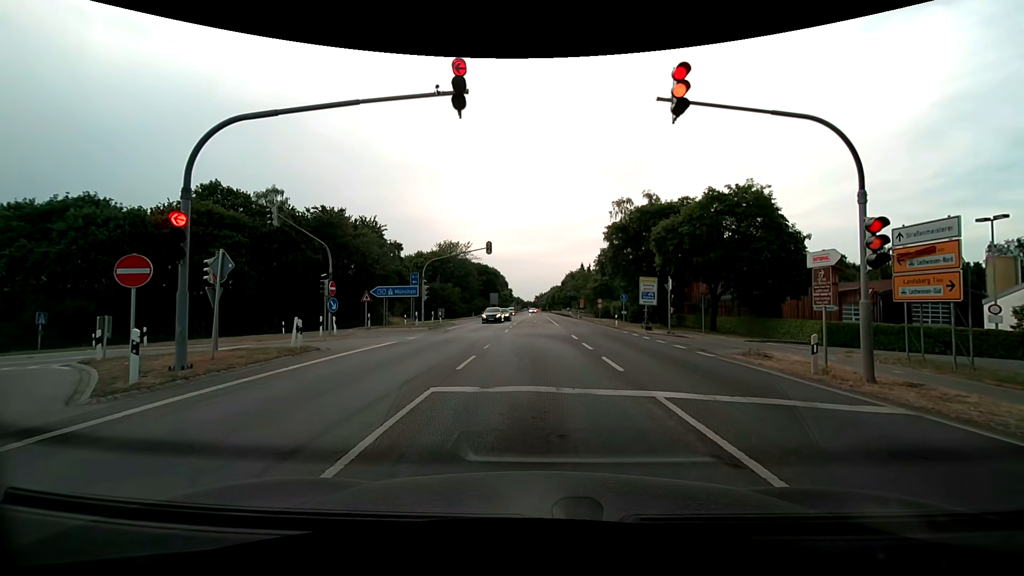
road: secondary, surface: asphalt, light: Day
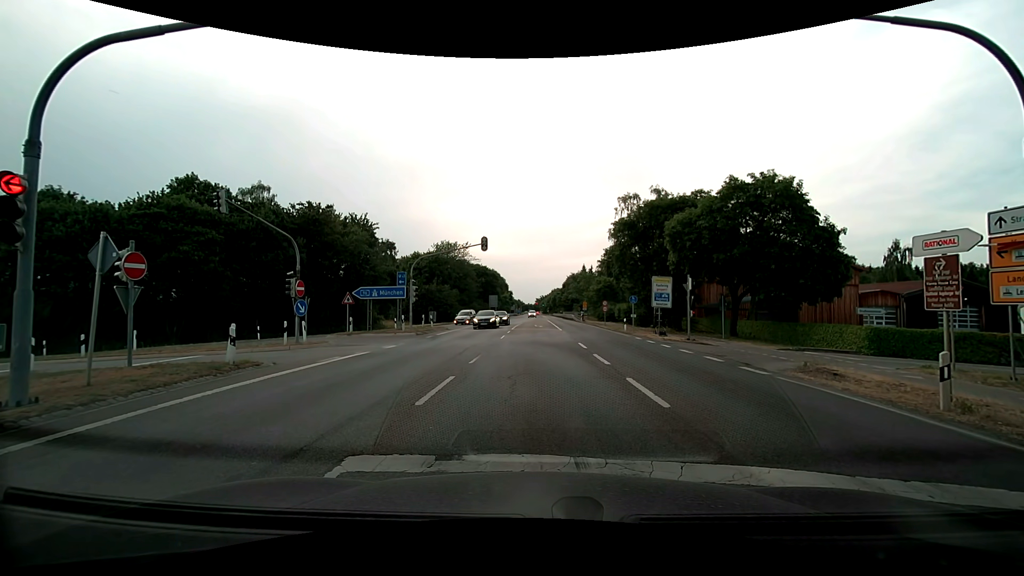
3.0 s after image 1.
(0.0, +3.5) m; -1°
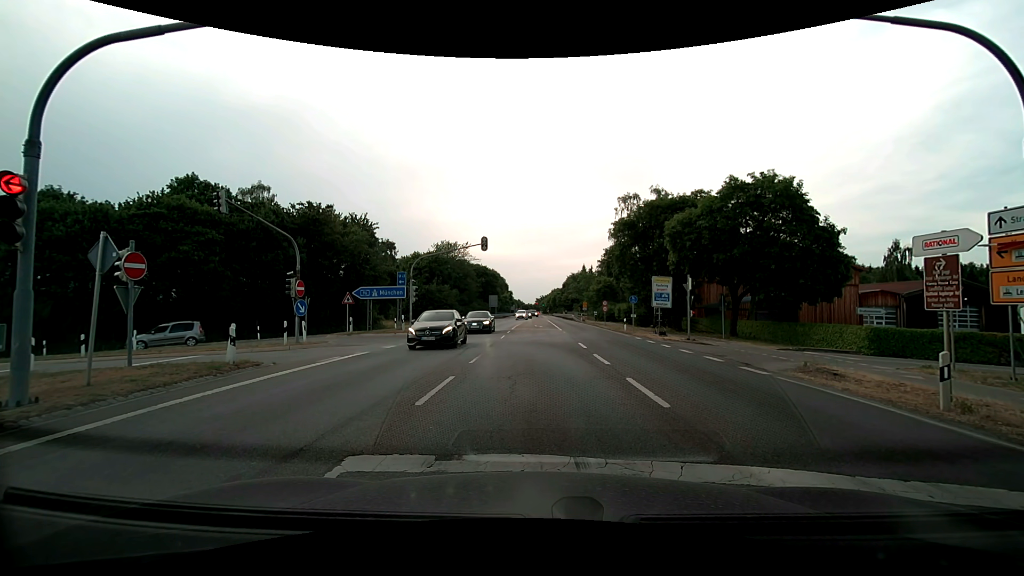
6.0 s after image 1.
(0.0, 0.0) m; 0°
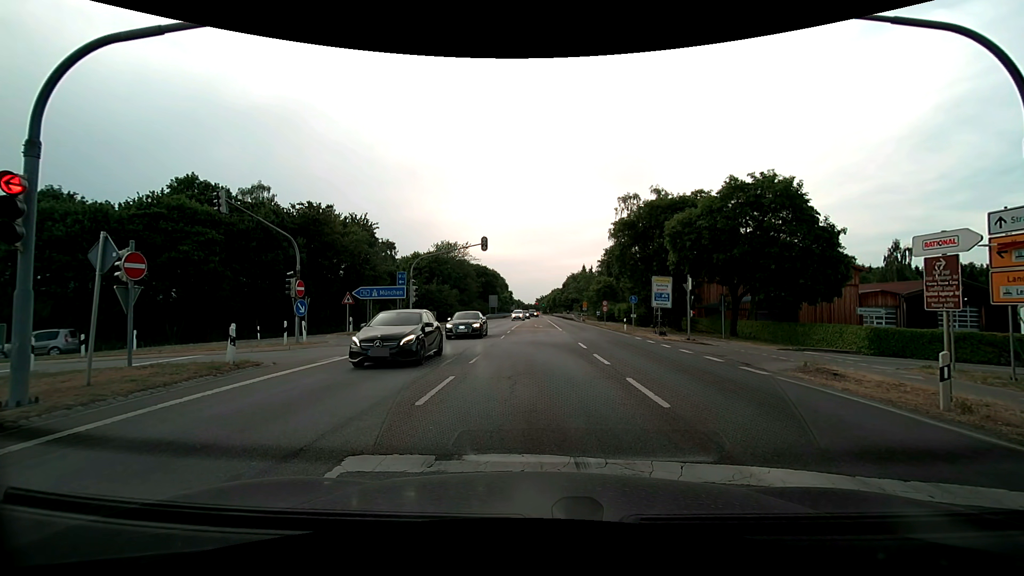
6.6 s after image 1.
(0.0, 0.0) m; 0°
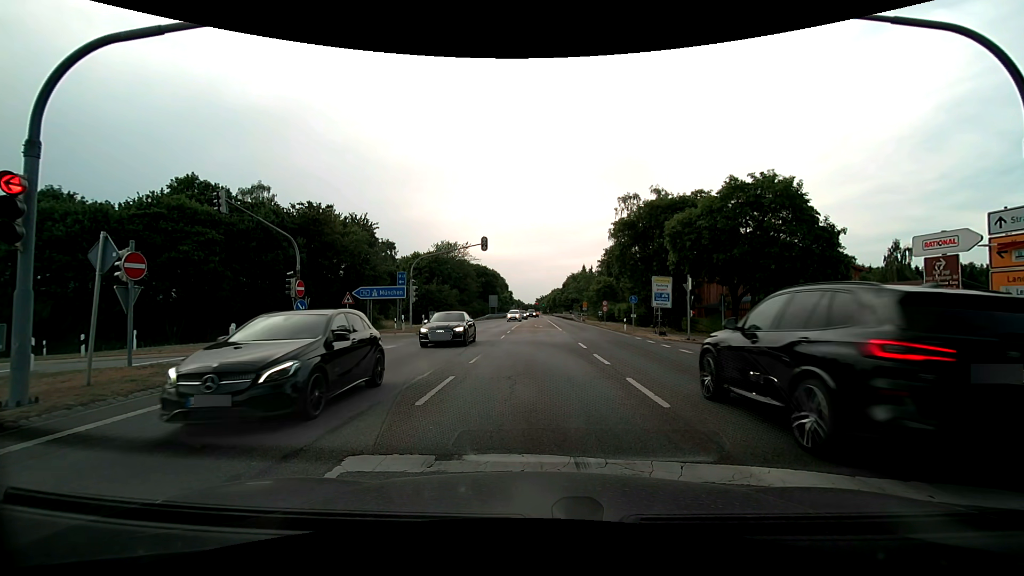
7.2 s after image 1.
(0.0, 0.0) m; 0°
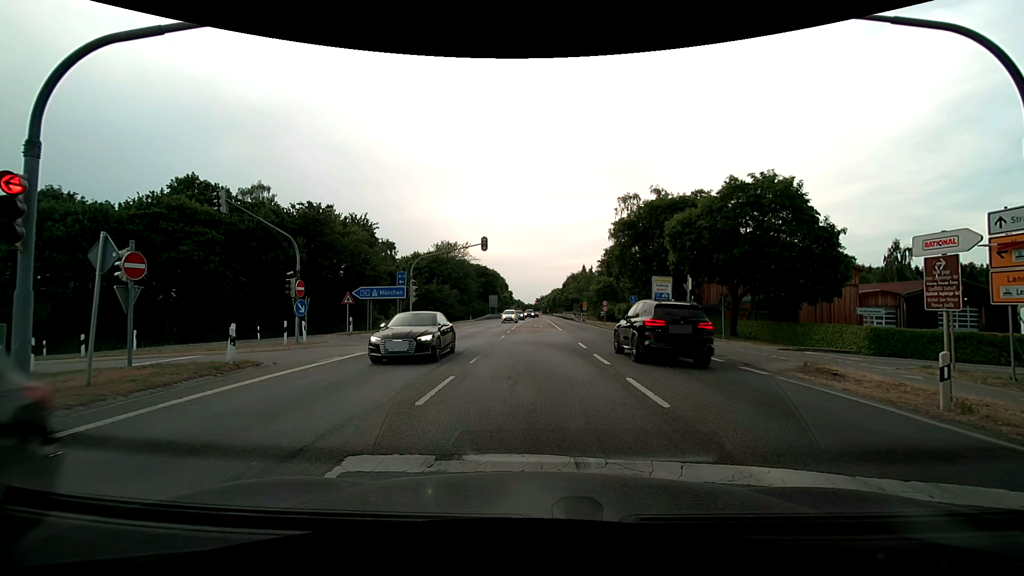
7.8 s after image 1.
(0.0, 0.0) m; 0°
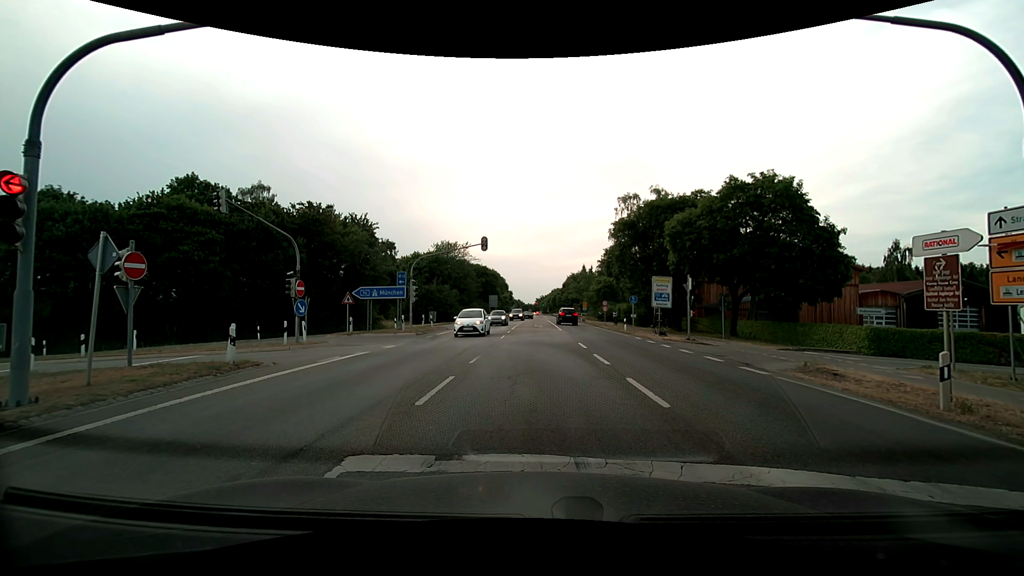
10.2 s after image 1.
(0.0, 0.0) m; 0°
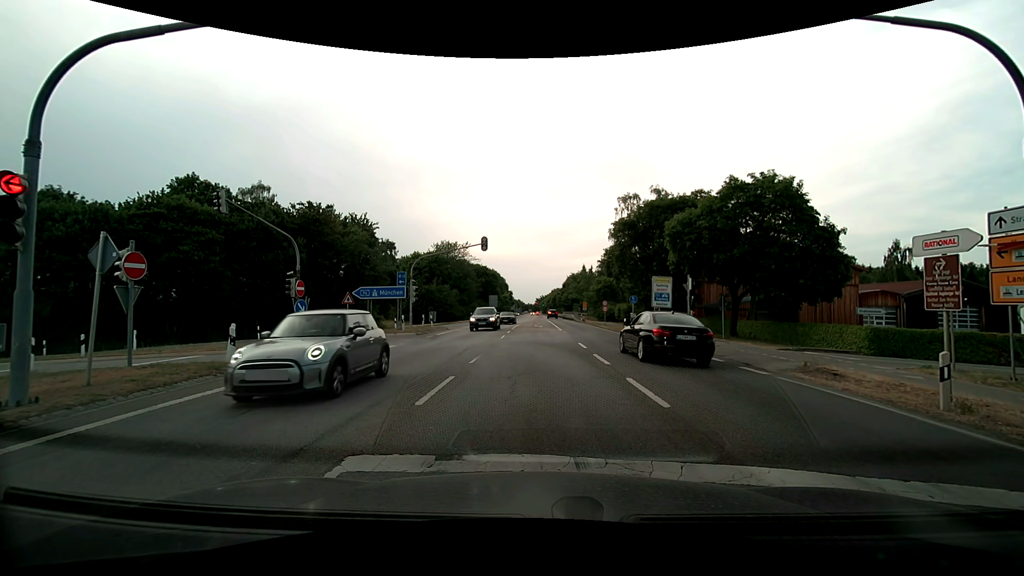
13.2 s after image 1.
(0.0, 0.0) m; 0°
(0, +10) (-1, +20) (-7, +28) (-16, +31) (-26, +31) (-36, +30) (-46, +30) (-56, +29) (-66, +29) (-76, +29) m
